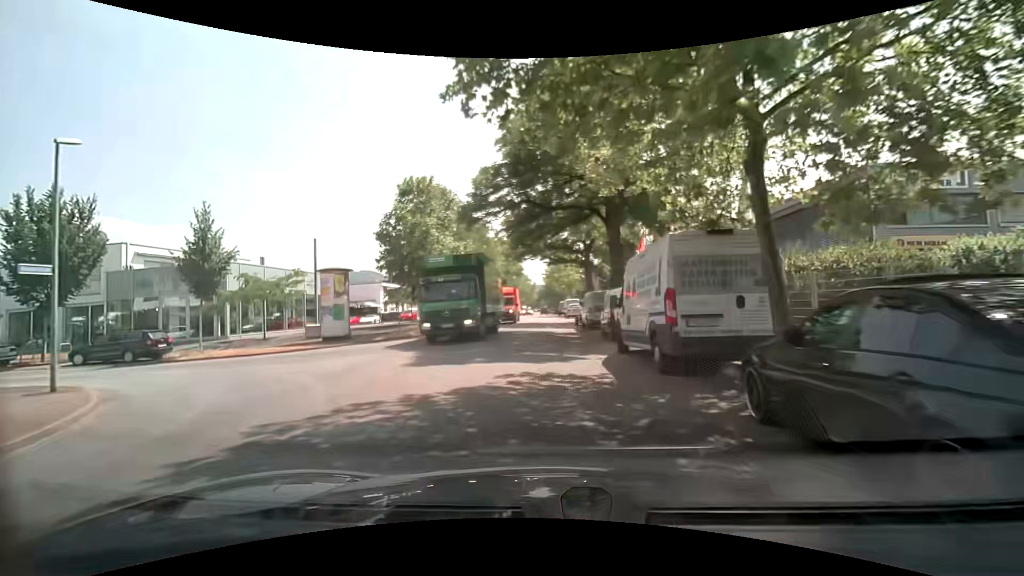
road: unclassified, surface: asphalt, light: Day
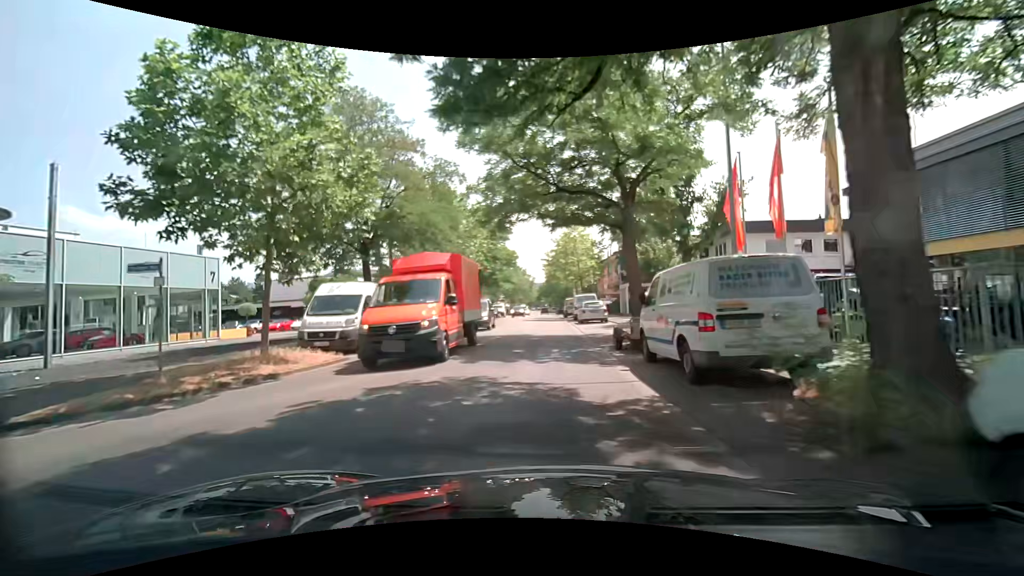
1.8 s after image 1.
(0.0, +17.9) m; 0°
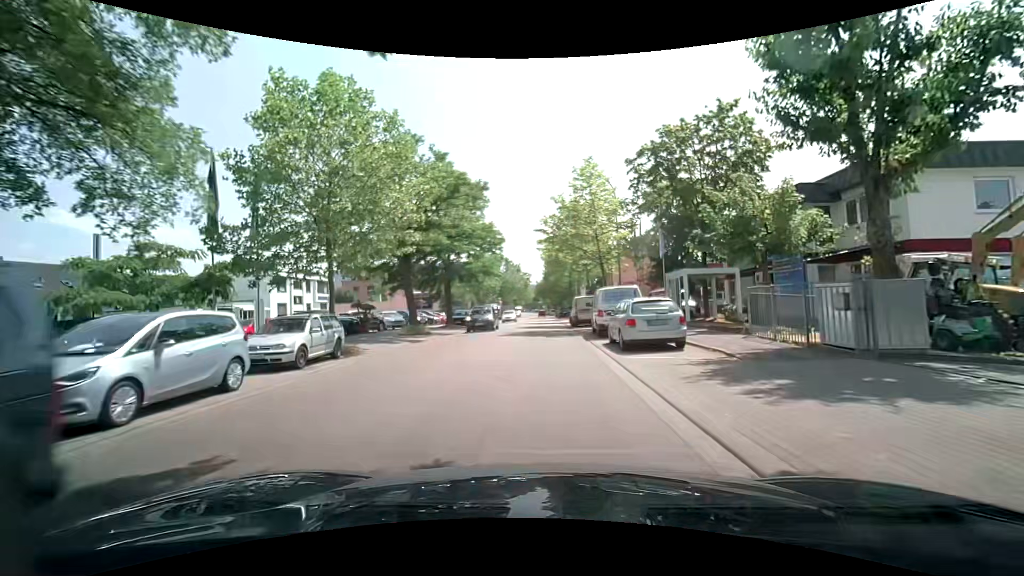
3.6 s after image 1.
(+0.1, +17.9) m; 0°
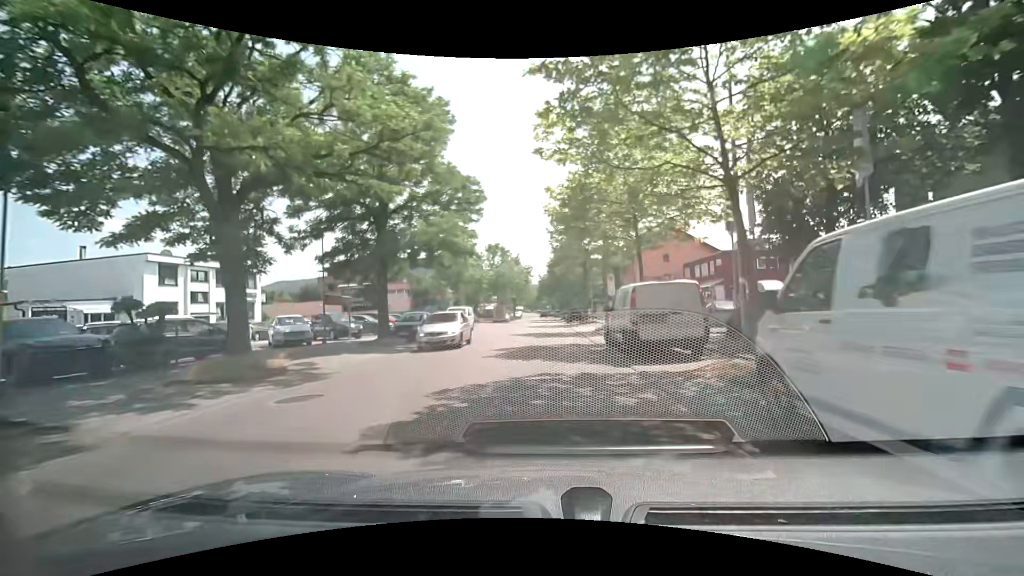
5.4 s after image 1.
(0.0, +17.8) m; 0°
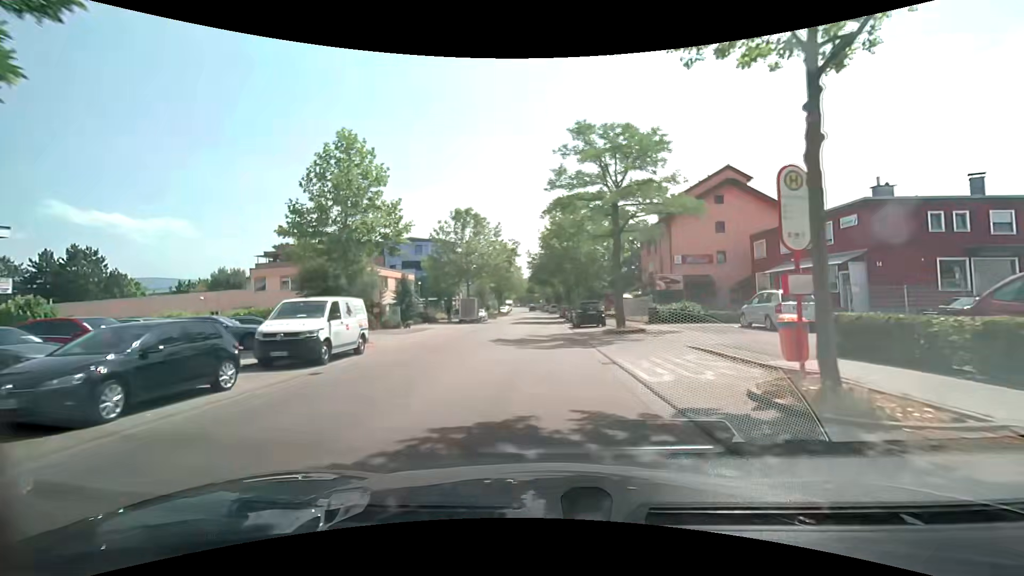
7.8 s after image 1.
(+0.2, +23.9) m; +1°
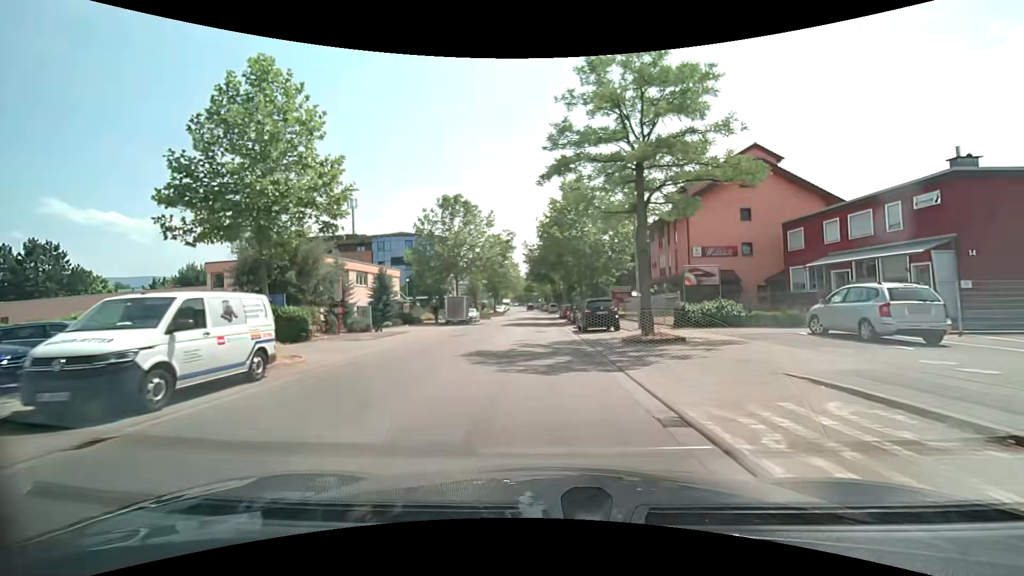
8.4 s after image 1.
(0.0, +6.2) m; 0°
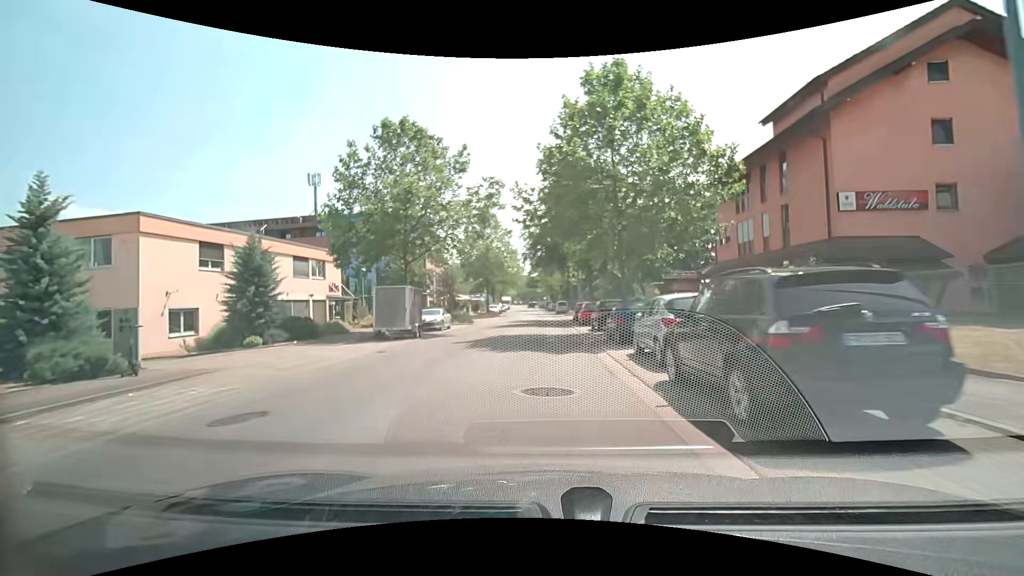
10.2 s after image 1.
(+0.1, +19.1) m; 0°
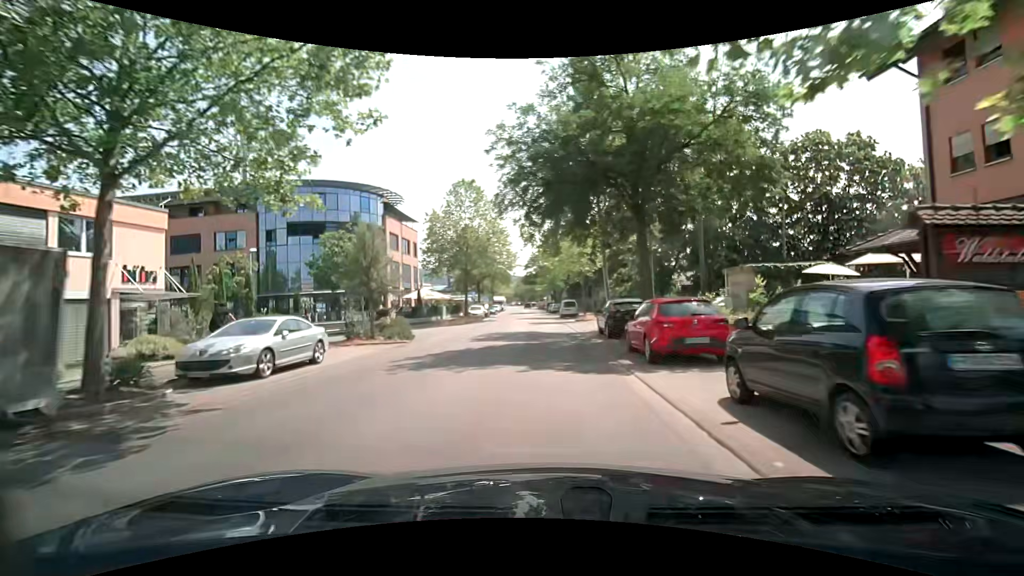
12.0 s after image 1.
(0.0, +19.7) m; -1°
